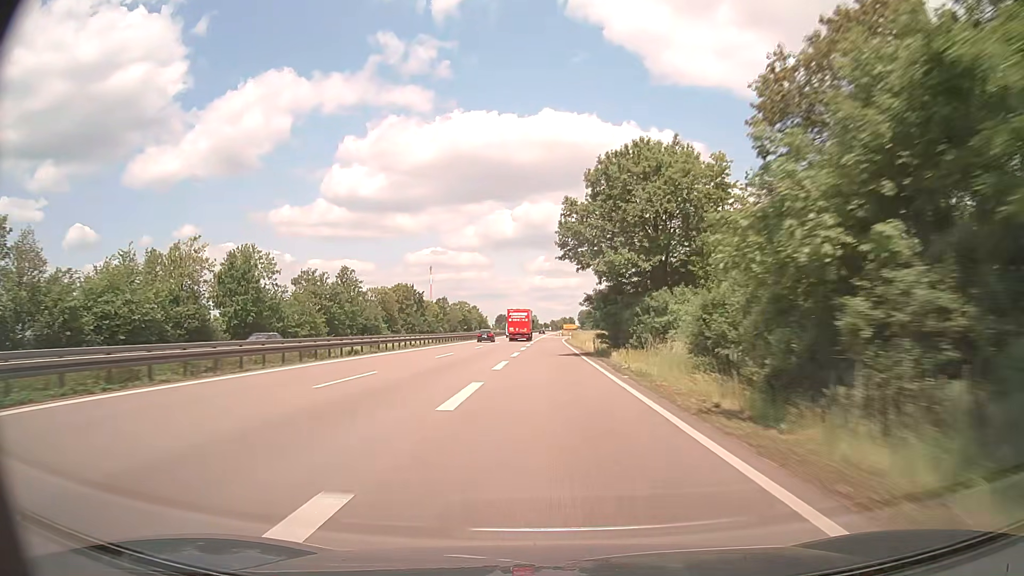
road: trunk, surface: asphalt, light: Day
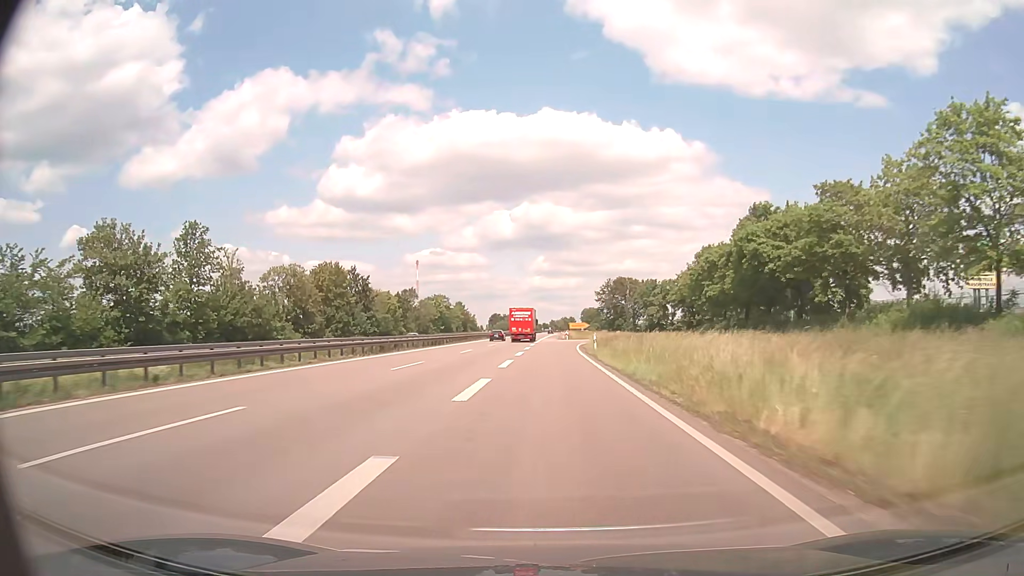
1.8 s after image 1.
(+0.1, +45.4) m; 0°
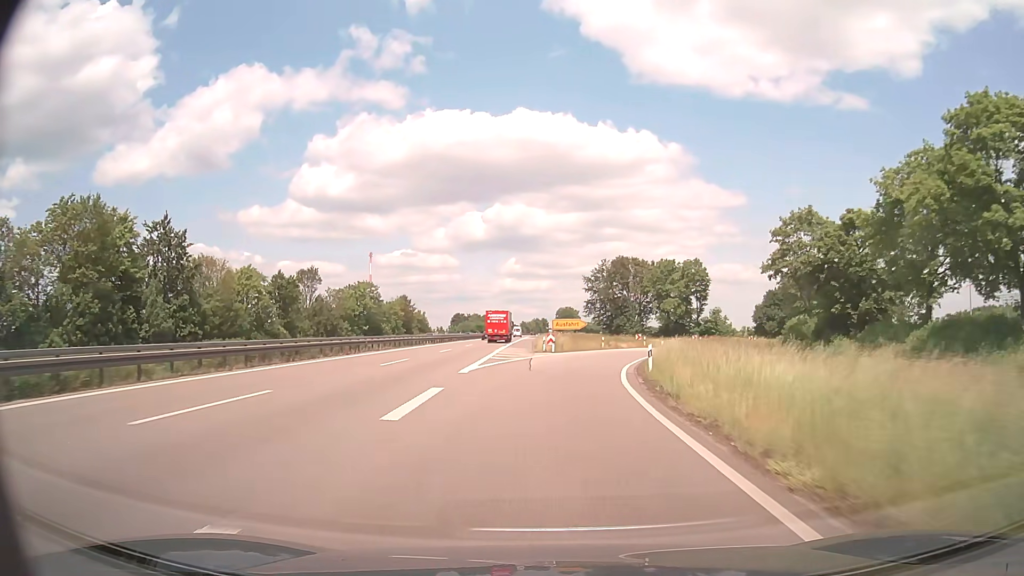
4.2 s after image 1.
(+0.6, +49.9) m; +2°
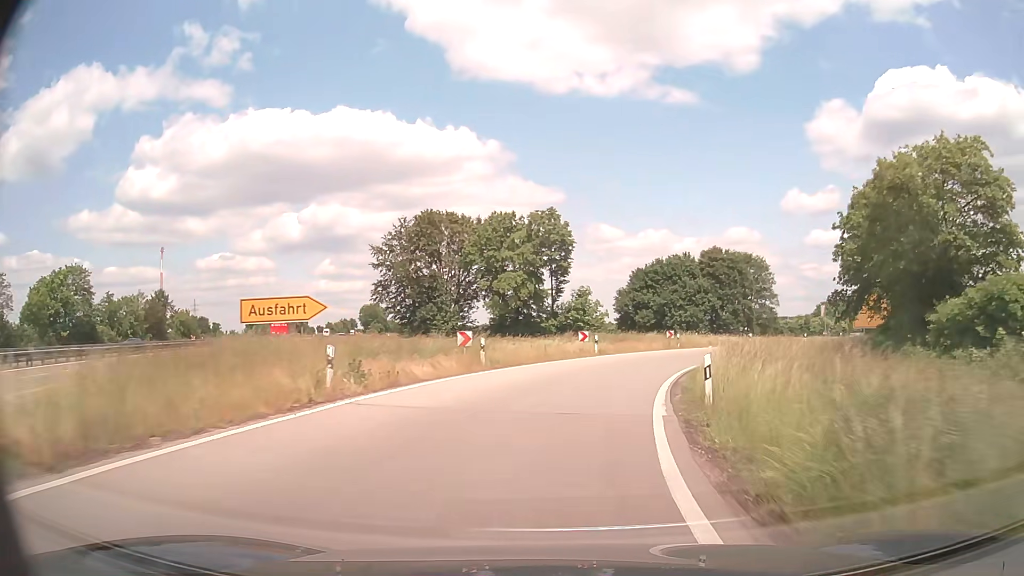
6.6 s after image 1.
(+4.8, +41.4) m; +15°
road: trunk_link
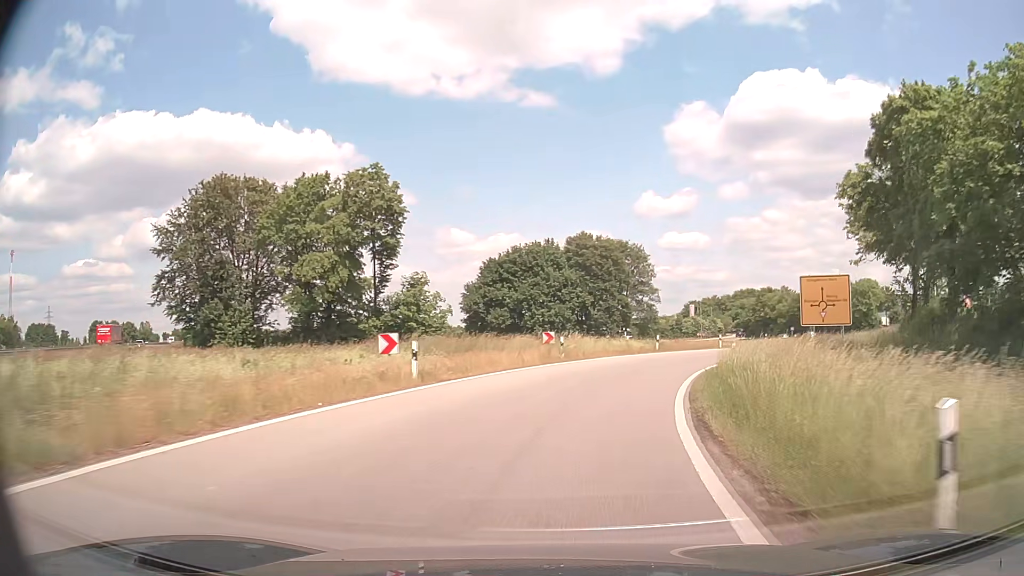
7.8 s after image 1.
(+1.9, +18.6) m; +12°
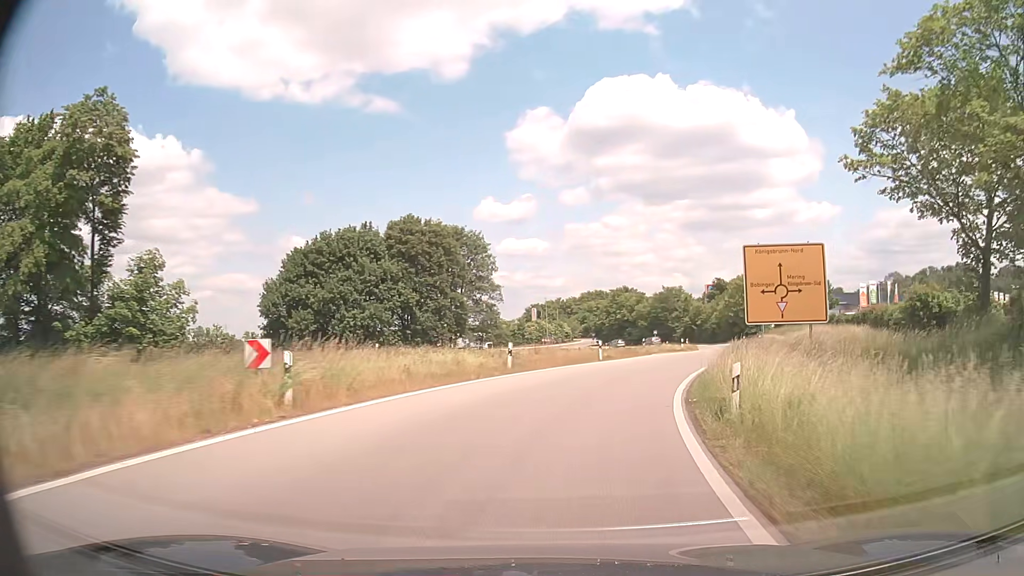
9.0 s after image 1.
(+2.1, +17.9) m; +14°
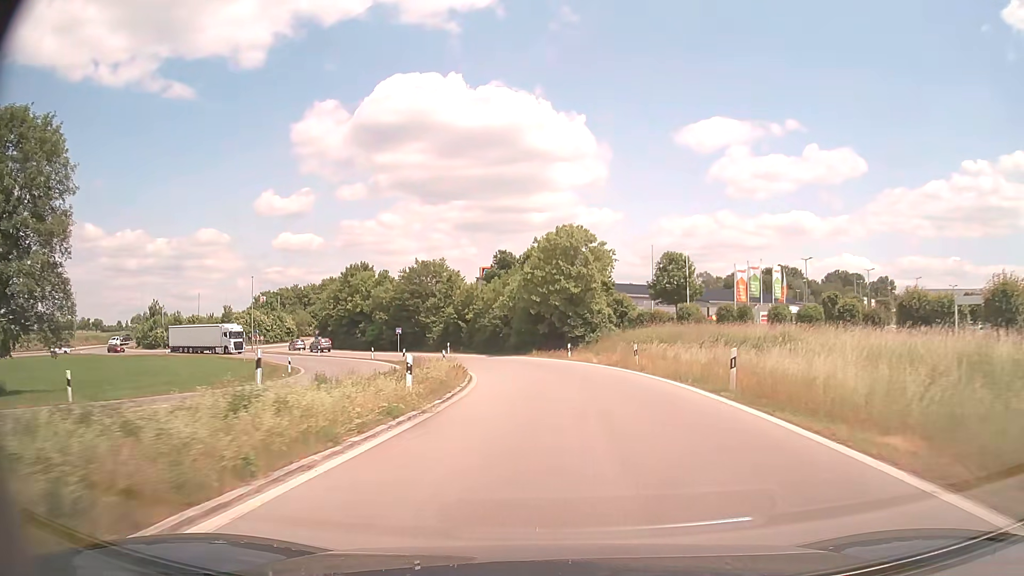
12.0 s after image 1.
(+9.6, +44.3) m; +20°
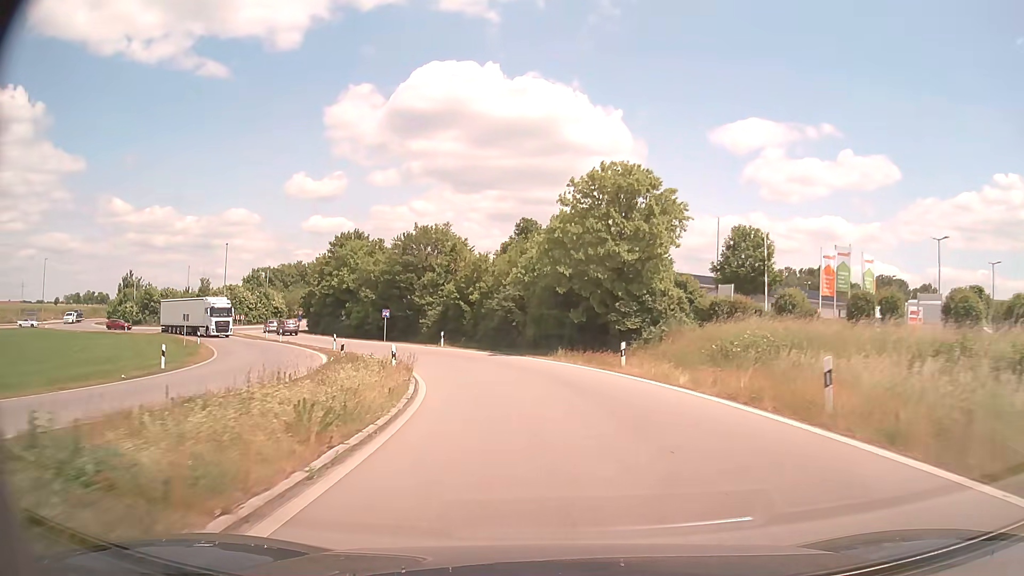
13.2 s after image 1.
(-0.2, +17.3) m; -2°
(0, +10) (-2, +20) (-4, +30) (-8, +39) (-12, +48) (-18, +56) (-23, +64) (-29, +73) (-33, +82) (-31, +91) m
